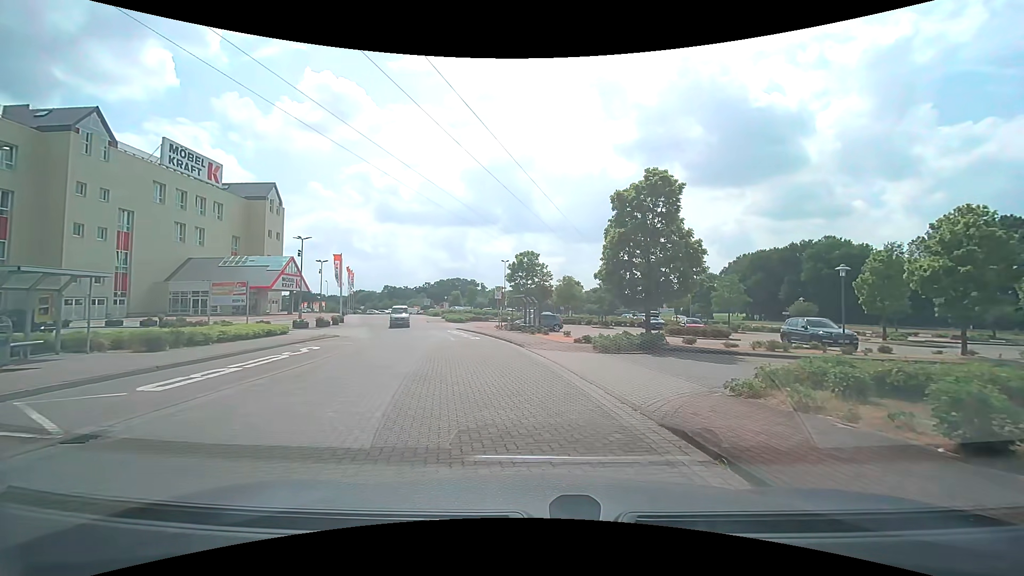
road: service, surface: paving_stones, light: Day
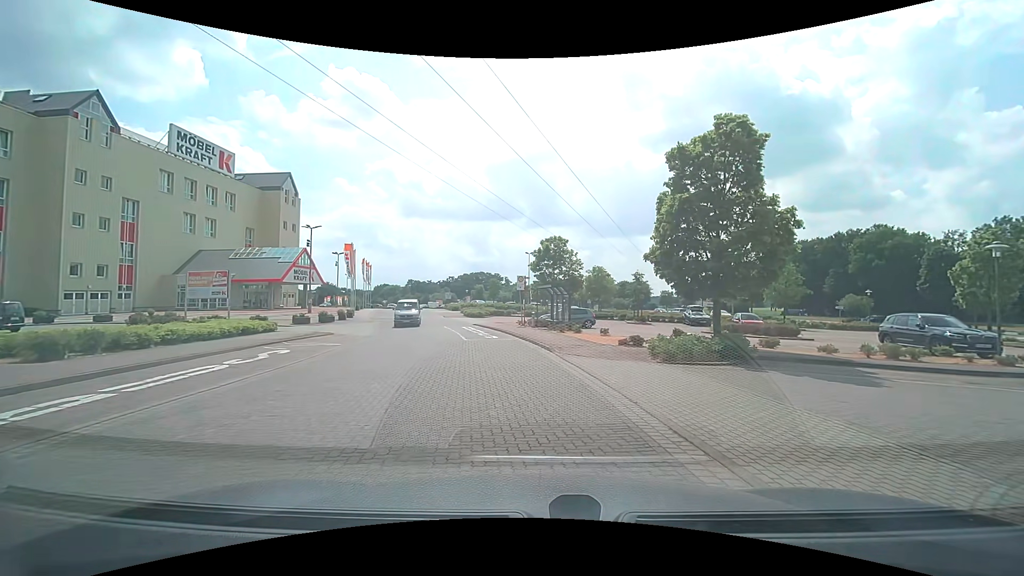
(-0.1, +5.3) m; -3°
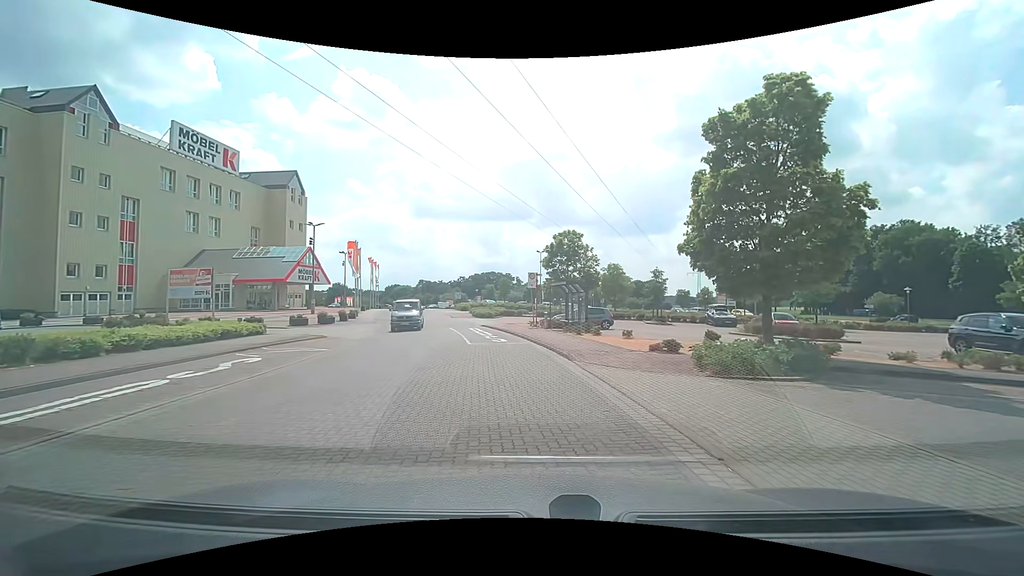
(0.0, +2.7) m; 0°
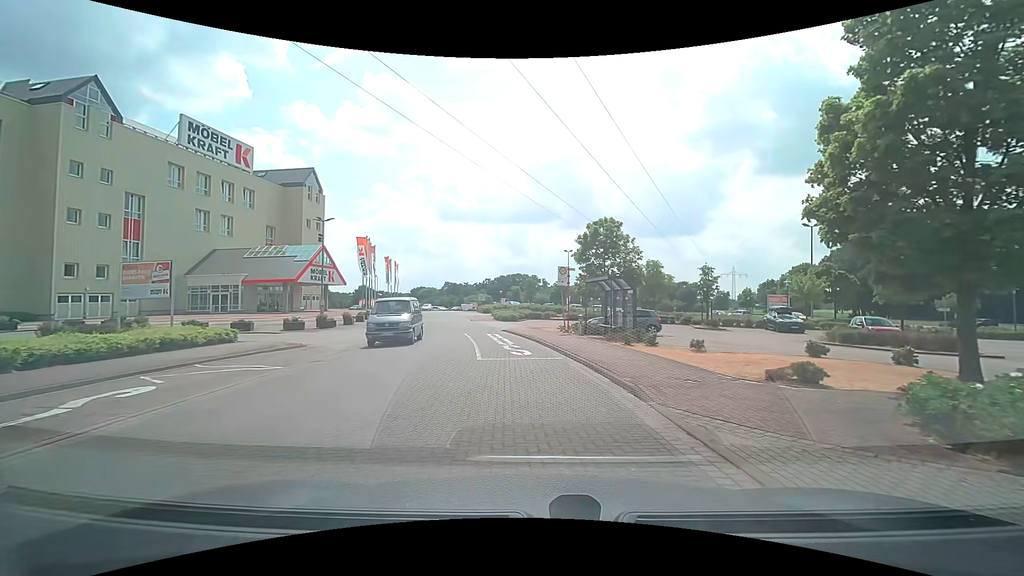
(-0.2, +5.4) m; -4°
